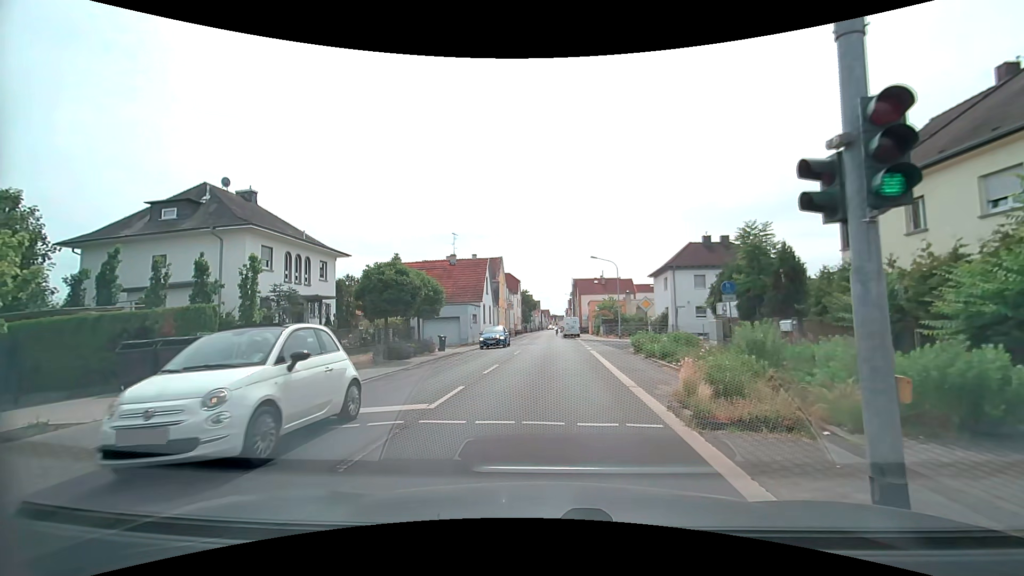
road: tertiary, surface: asphalt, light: Day
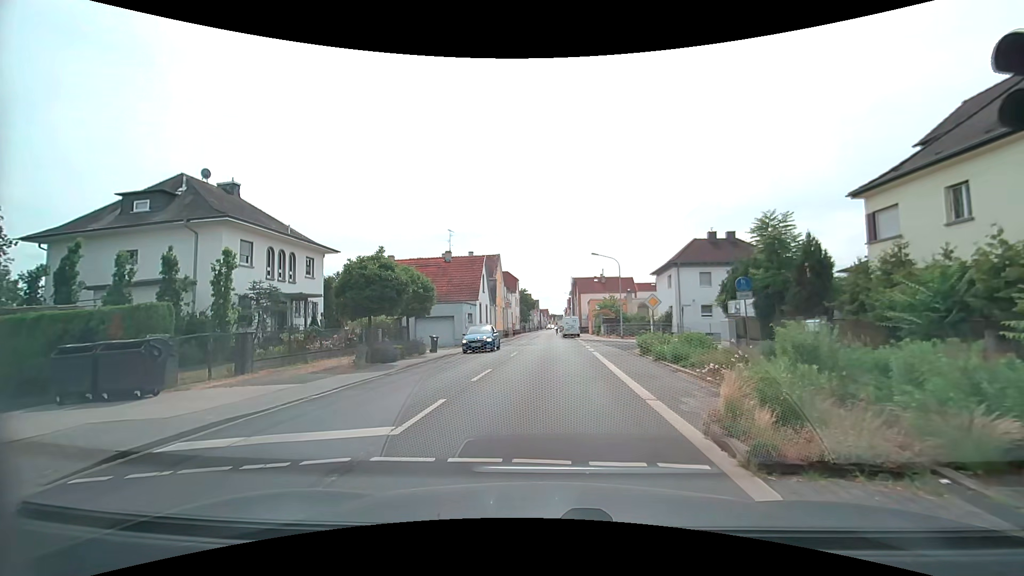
(0.0, +2.0) m; 0°
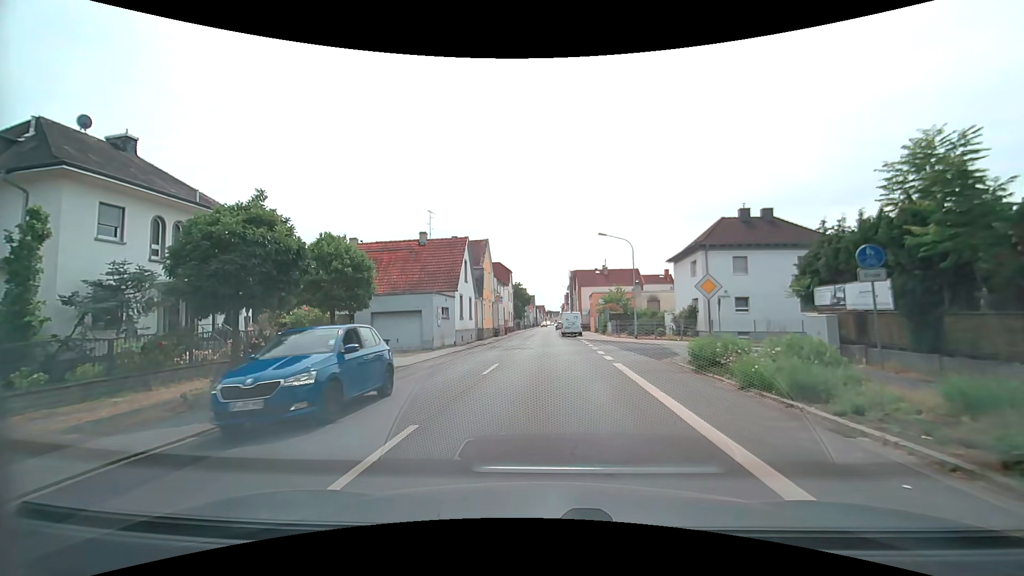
(+0.1, +8.6) m; 0°
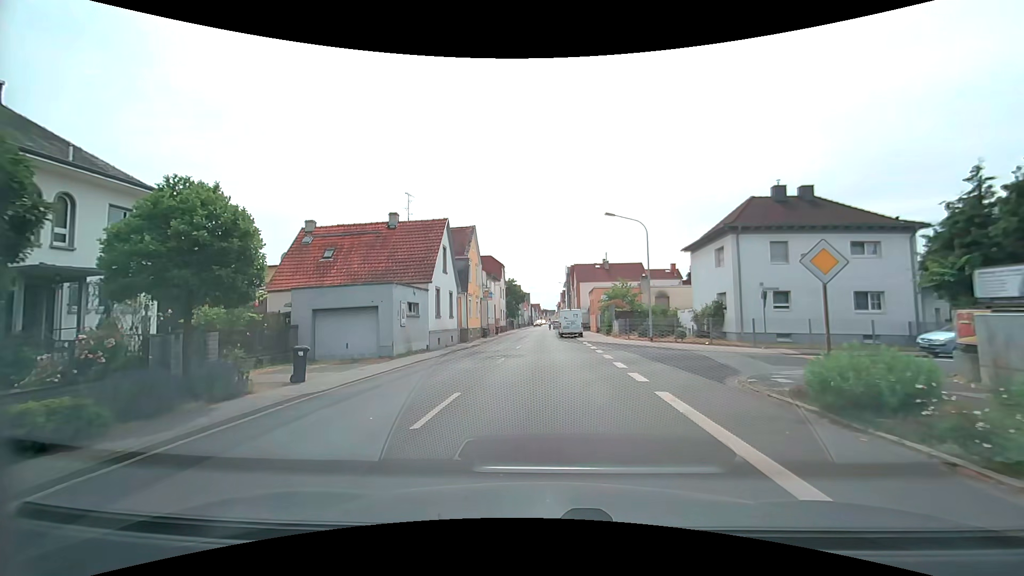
(0.0, +6.4) m; +1°
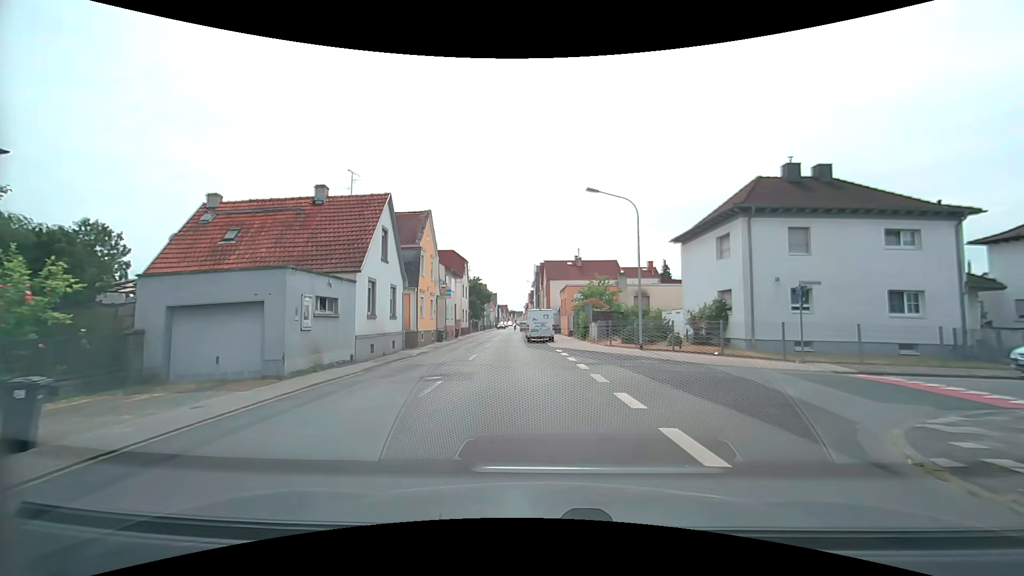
(0.0, +6.2) m; +2°
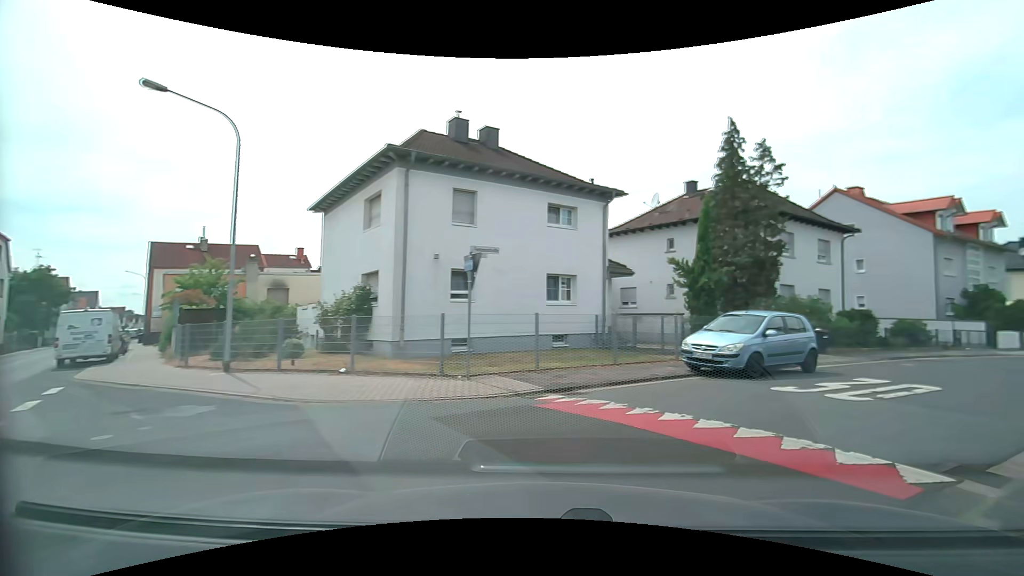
(+2.2, +8.5) m; +37°
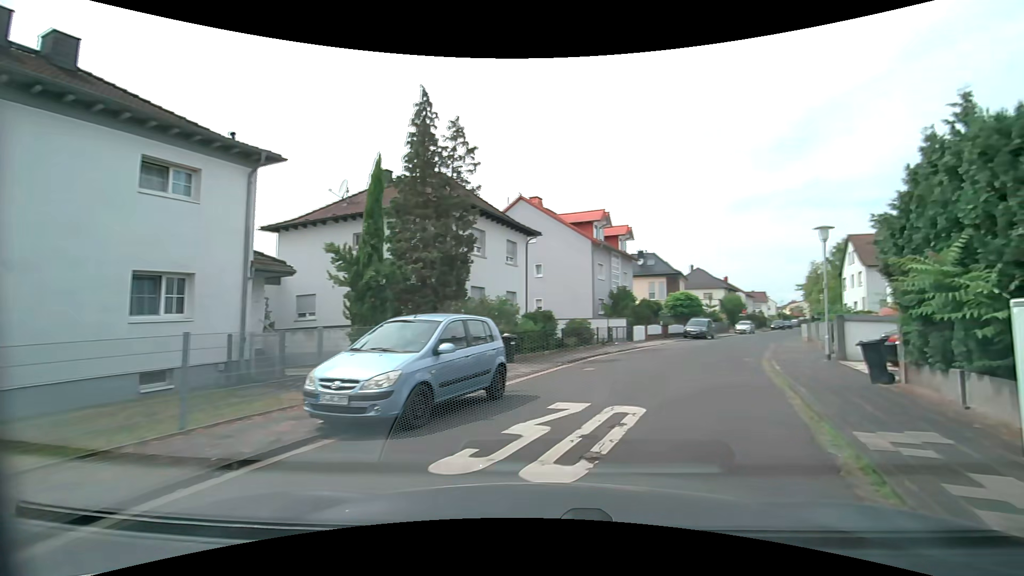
(+1.5, +5.4) m; +30°
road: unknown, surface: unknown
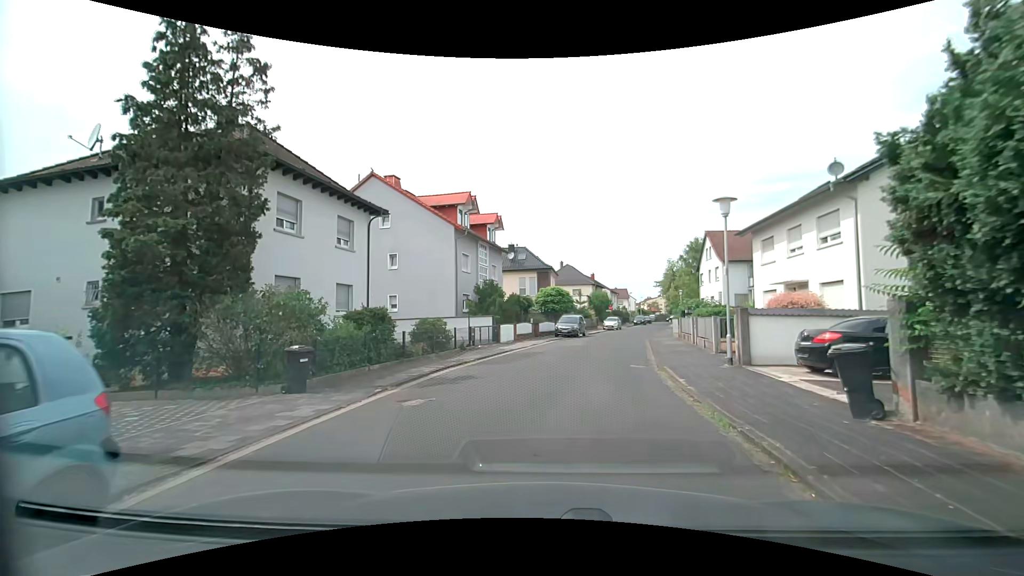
(+1.1, +5.6) m; +16°
(+1, +10) (+2, +20) (+4, +30) (+7, +39) (+10, +49) (+13, +58) (+14, +68) (+7, +73) (-3, +75) (-13, +76) m
